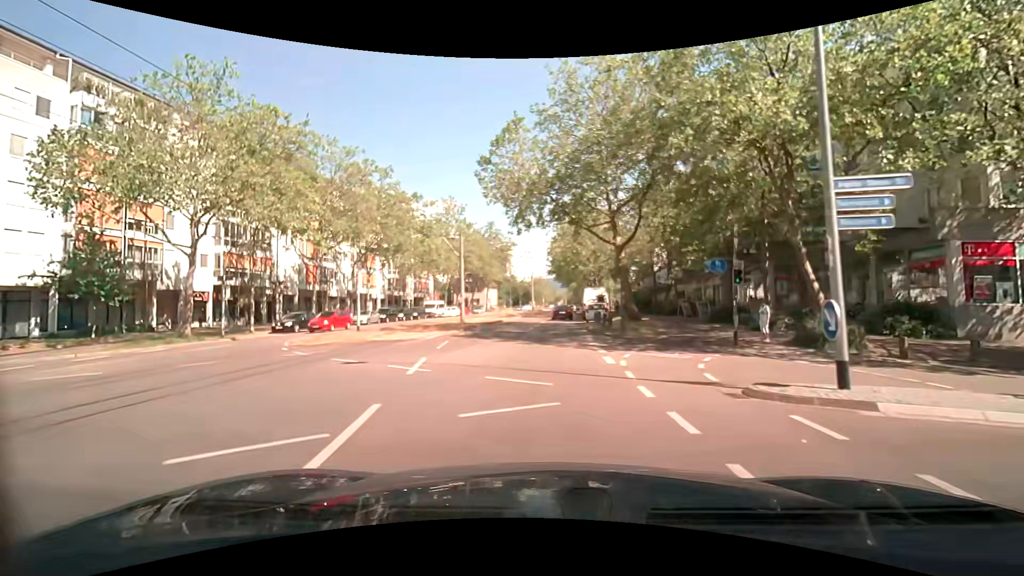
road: tertiary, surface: asphalt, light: Day
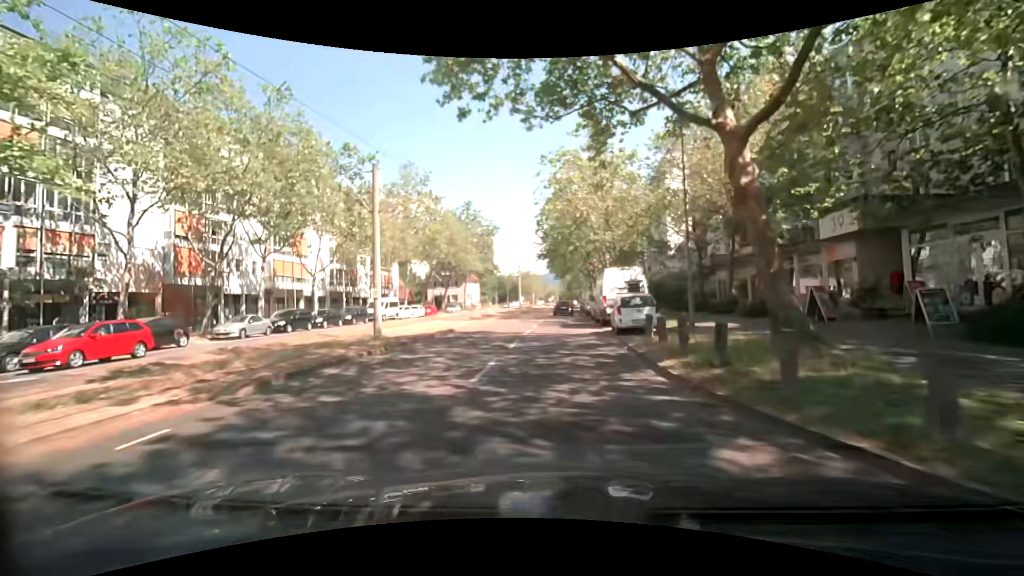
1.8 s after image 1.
(+0.2, +18.8) m; +1°
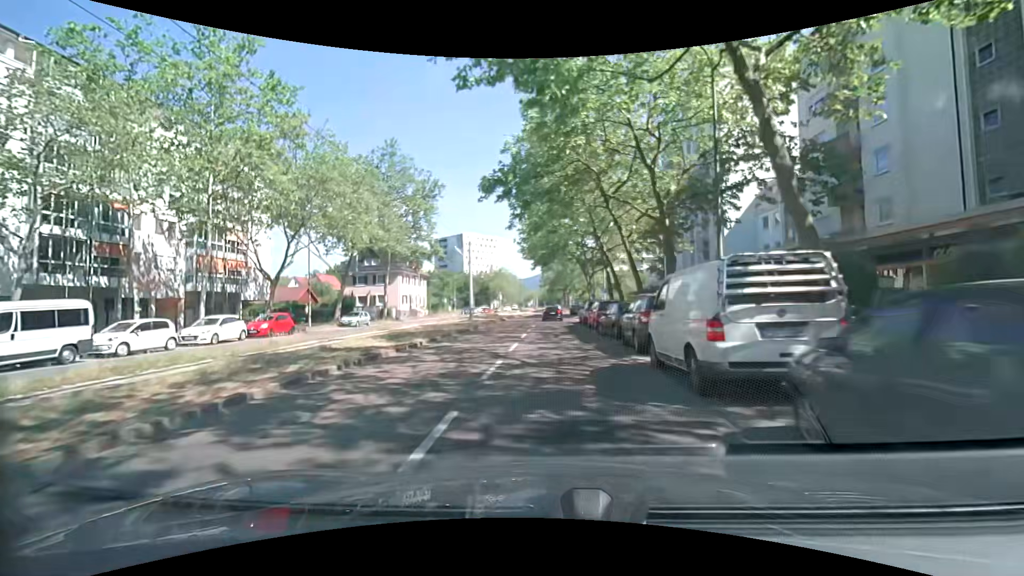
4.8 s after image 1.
(+0.8, +34.4) m; +1°
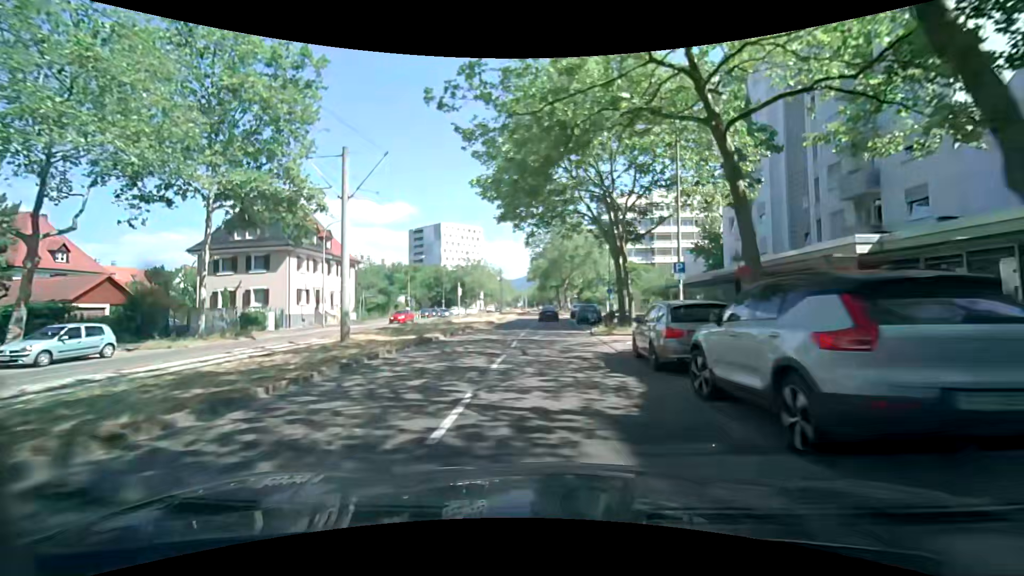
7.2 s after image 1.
(+0.7, +27.9) m; +2°
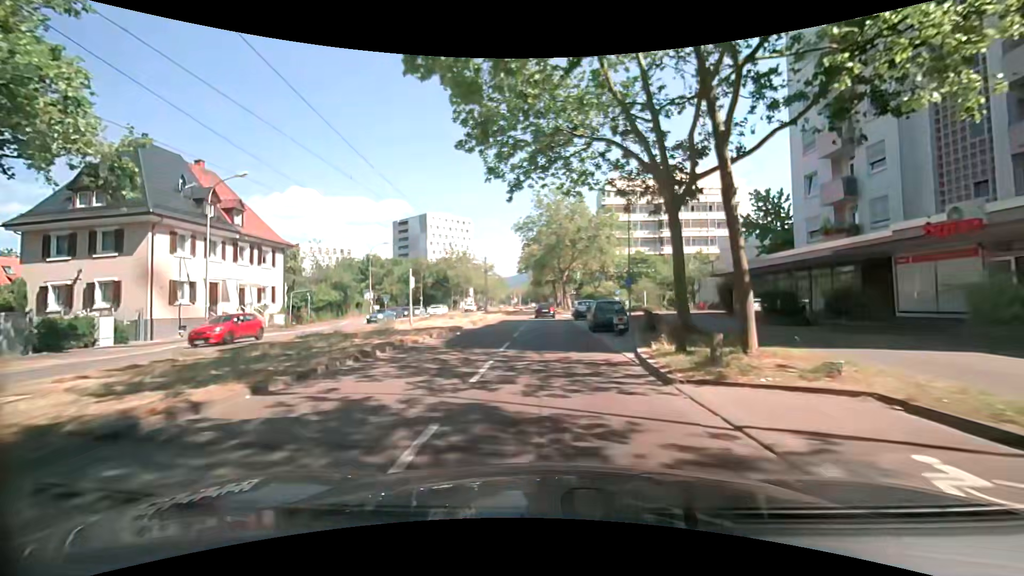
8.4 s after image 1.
(+0.1, +14.1) m; +1°
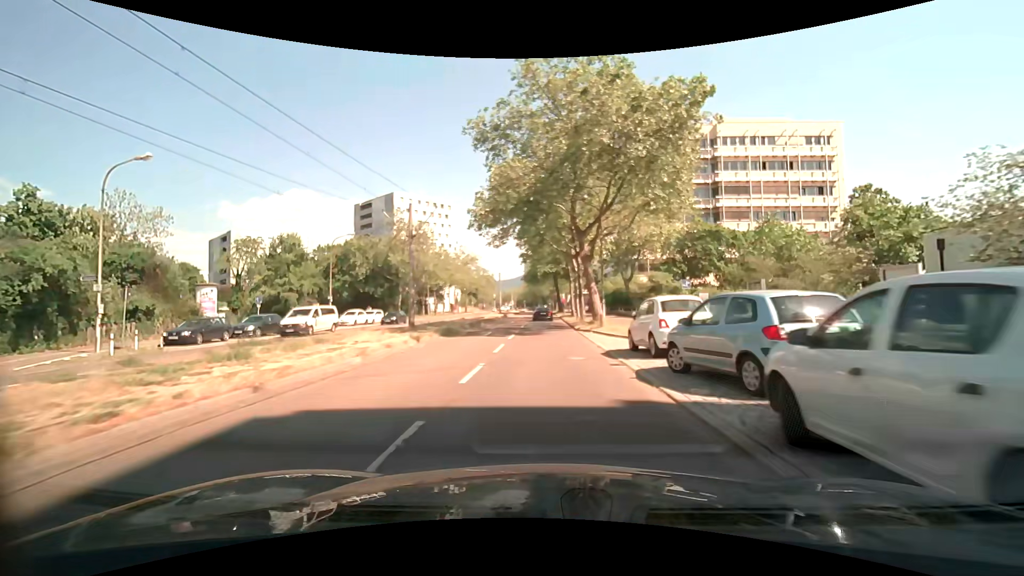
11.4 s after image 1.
(0.0, +35.6) m; 0°
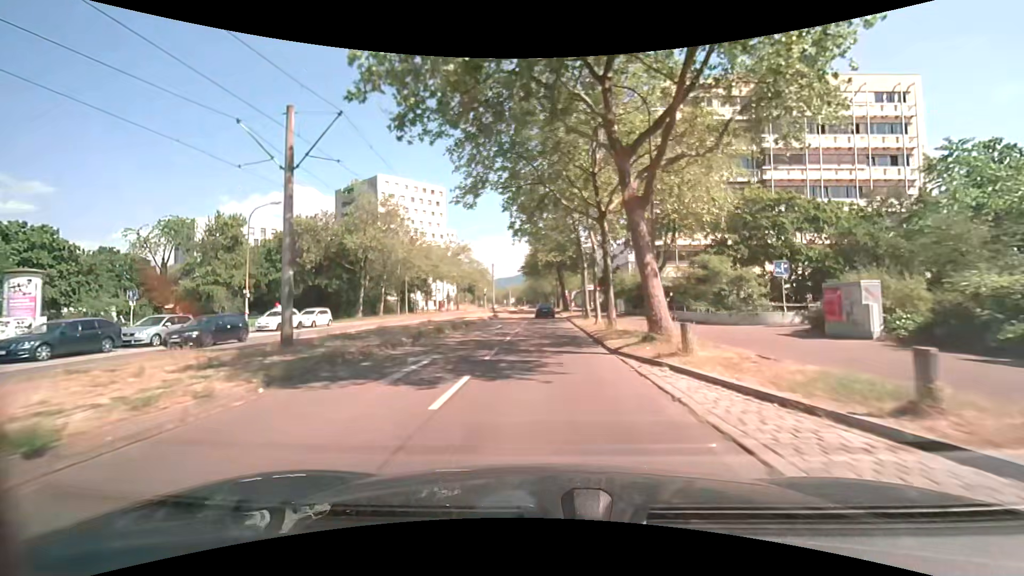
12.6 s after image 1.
(0.0, +14.3) m; -1°
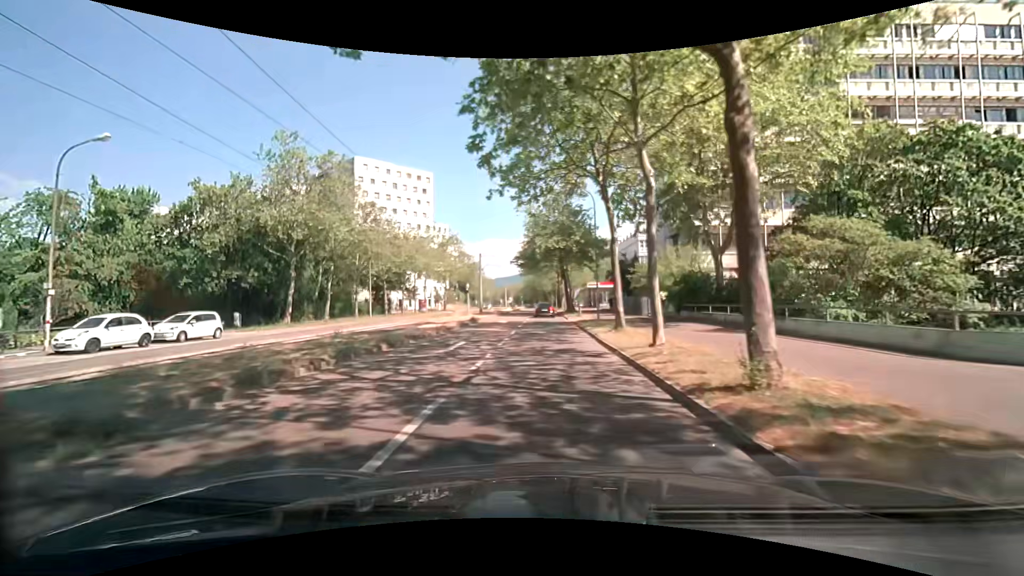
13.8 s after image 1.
(+0.1, +14.3) m; +1°
